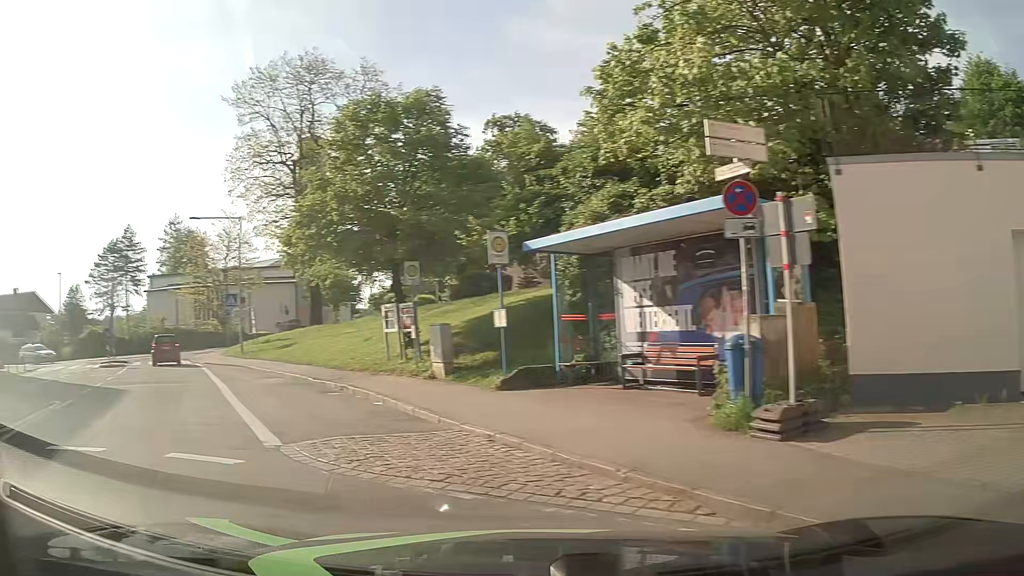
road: unclassified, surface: asphalt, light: Day
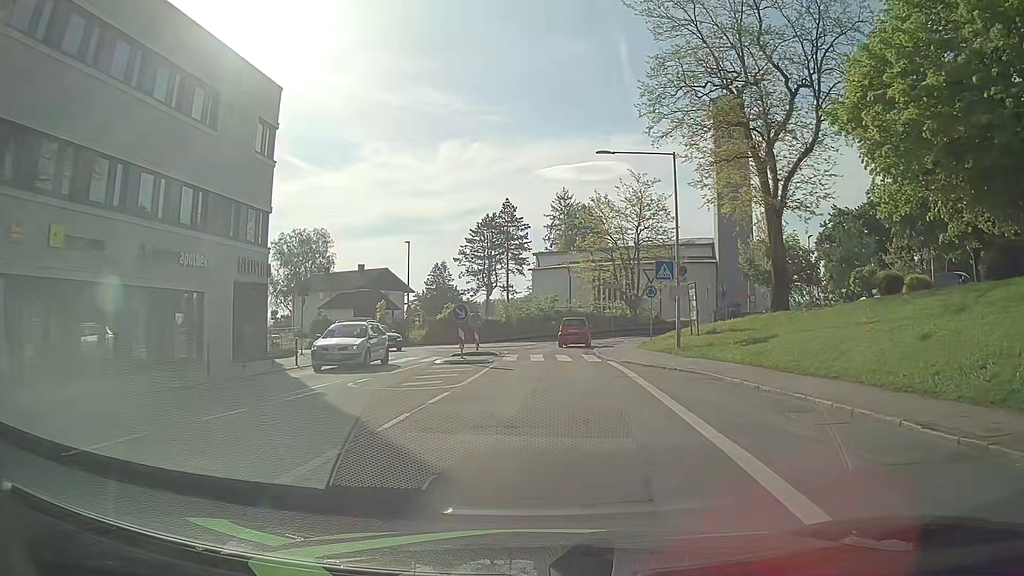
(-6.2, +11.0) m; -35°
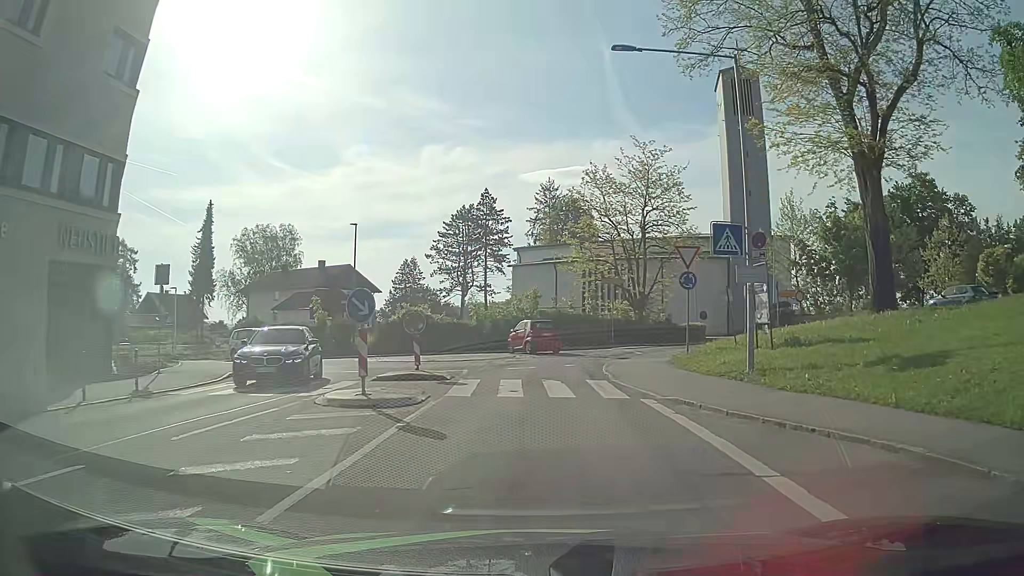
(+0.1, +11.2) m; +3°
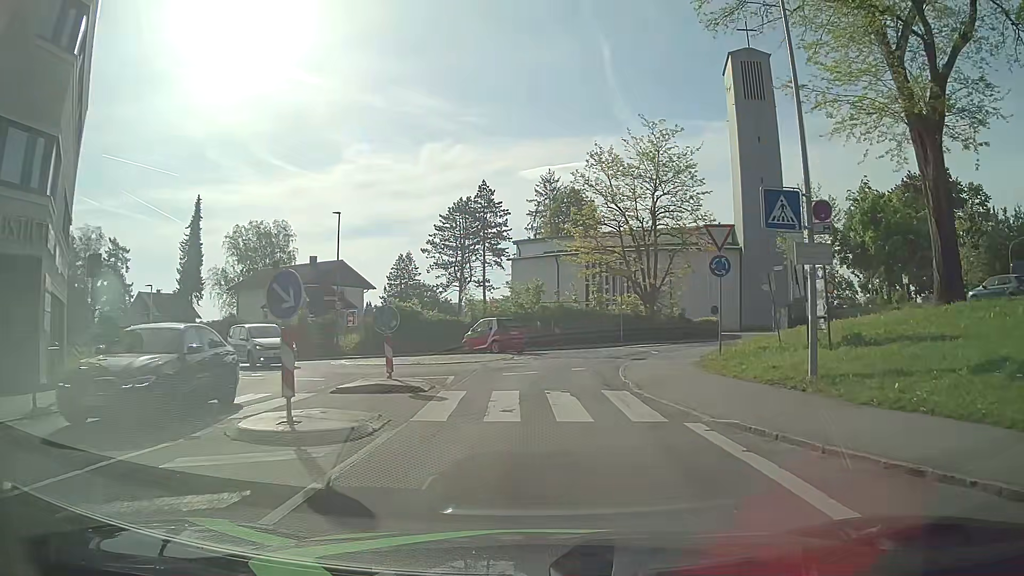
(-0.1, +3.6) m; -1°
